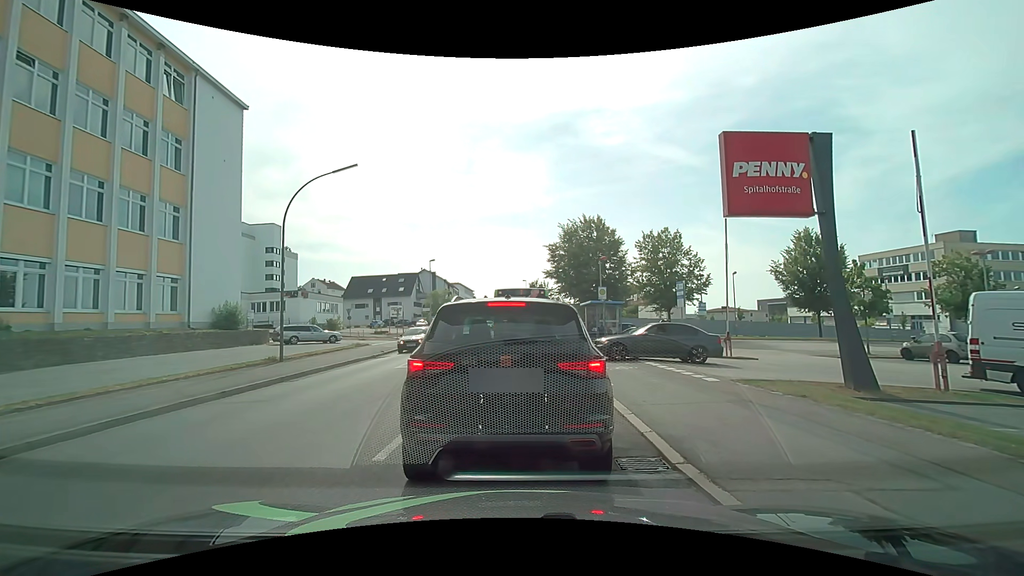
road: tertiary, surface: asphalt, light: Day
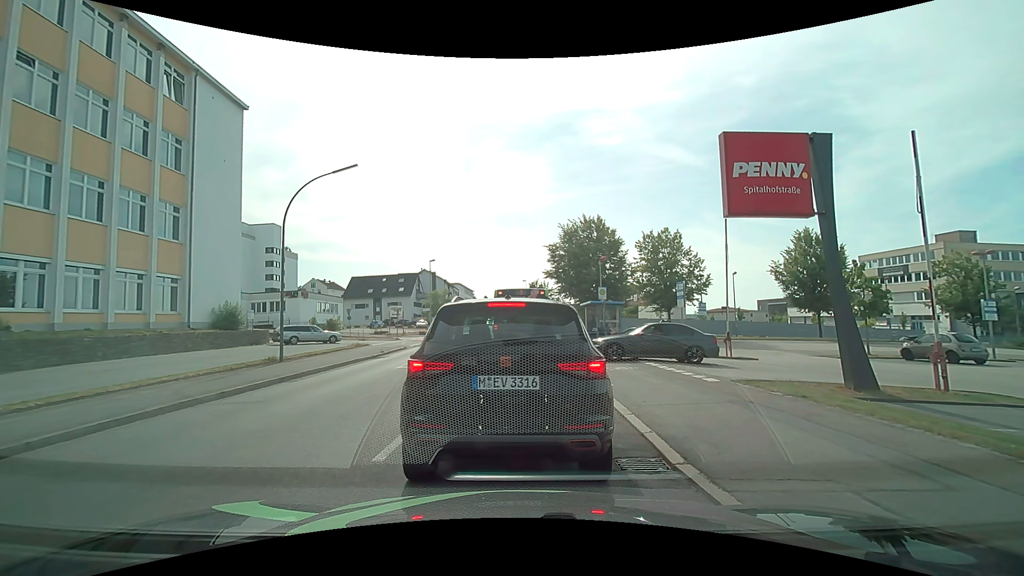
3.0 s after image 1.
(0.0, +0.1) m; 0°
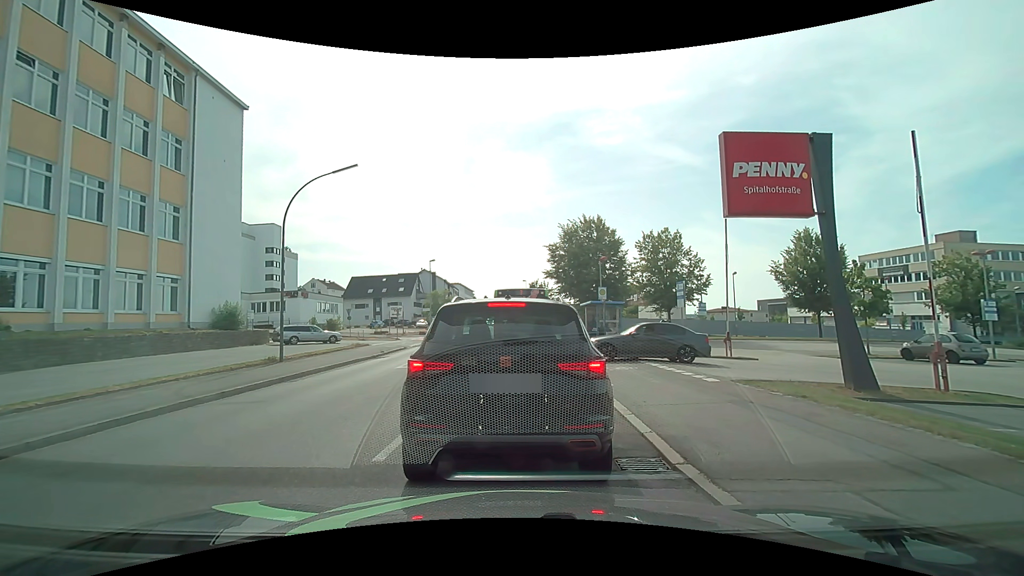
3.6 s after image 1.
(0.0, 0.0) m; 0°
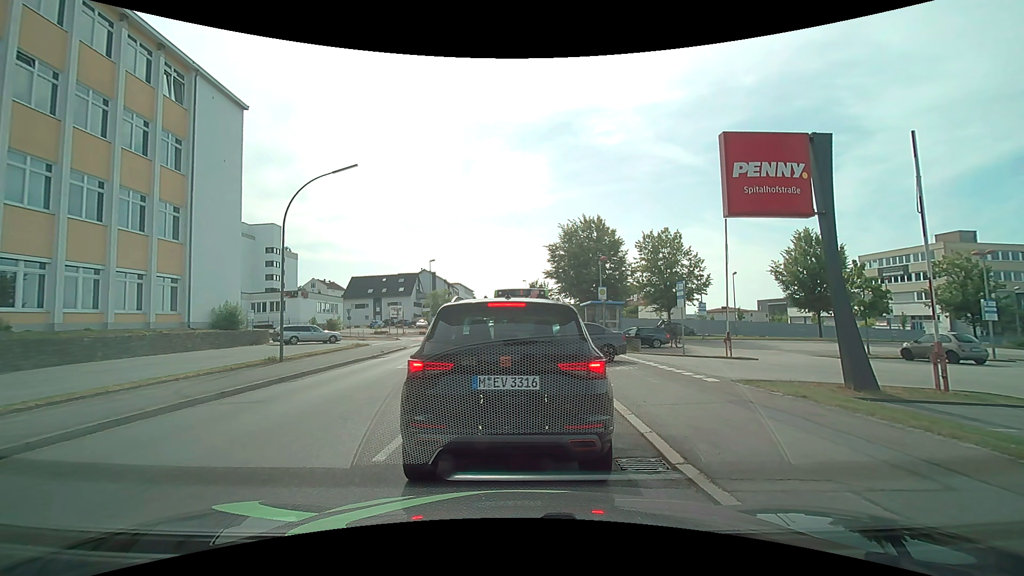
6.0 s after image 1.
(0.0, 0.0) m; 0°
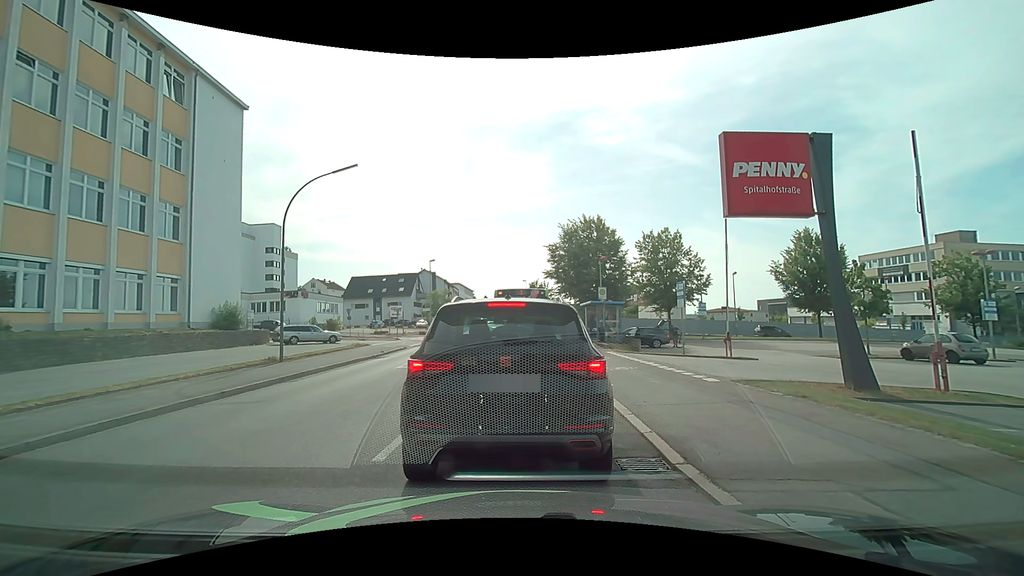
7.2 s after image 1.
(0.0, 0.0) m; 0°
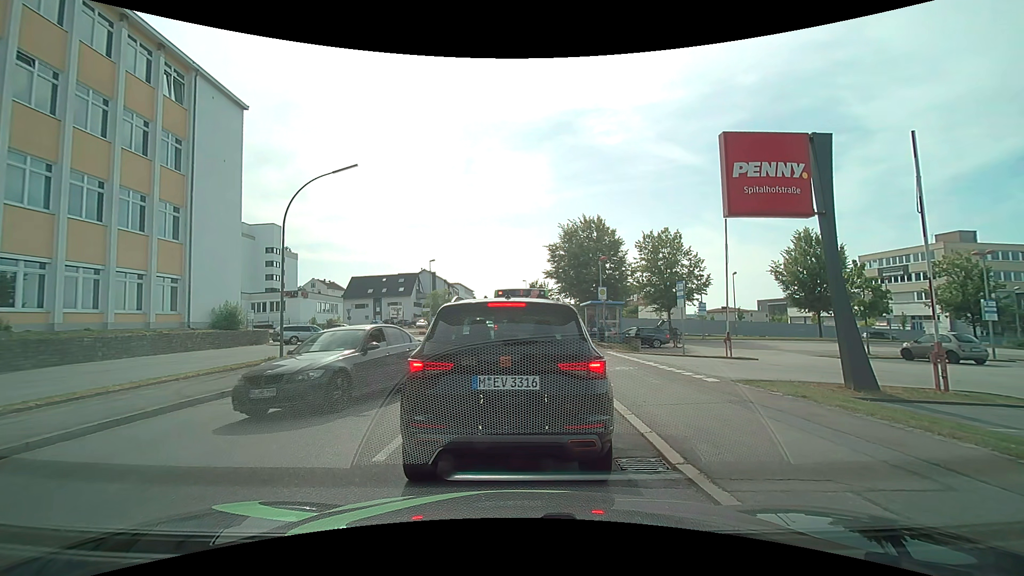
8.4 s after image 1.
(0.0, 0.0) m; 0°
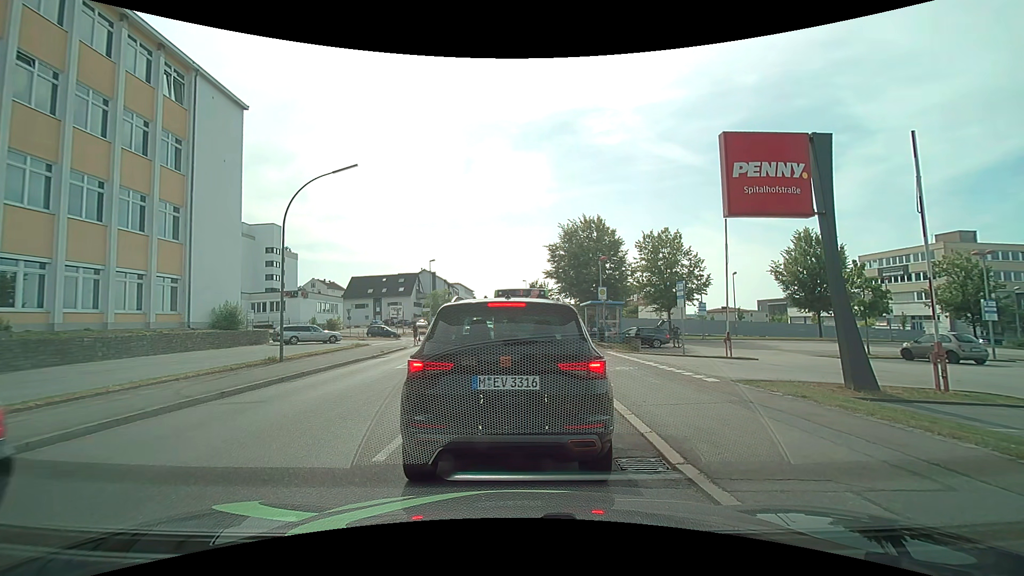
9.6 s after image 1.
(0.0, 0.0) m; 0°
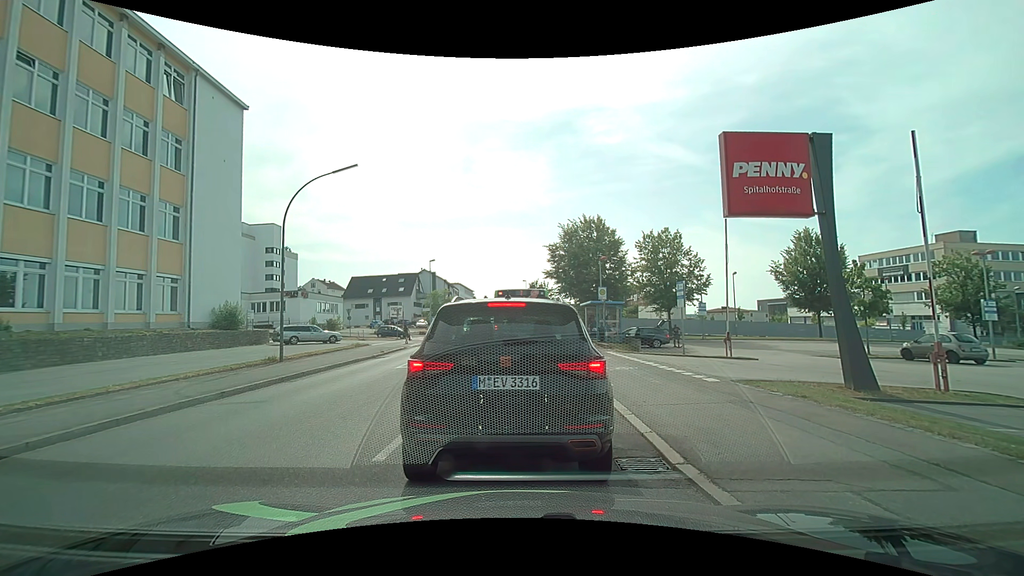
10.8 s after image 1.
(0.0, 0.0) m; 0°
(0, +10) (-1, +20) (-1, +30) (-2, +40) (-2, +50) (-3, +60) (-4, +70) (-4, +80) (-5, +90) (-6, +100) m
